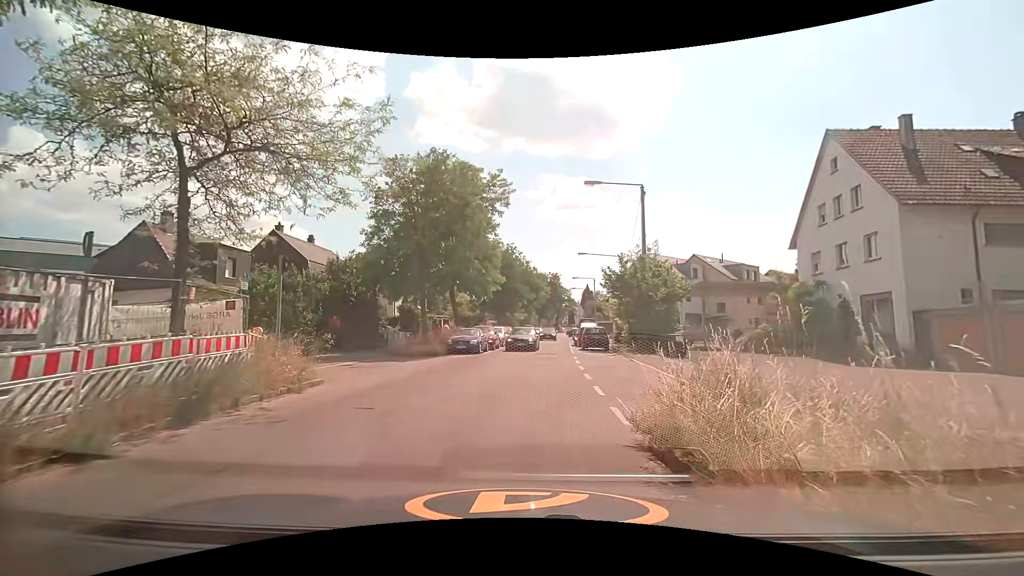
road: residential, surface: asphalt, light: Day
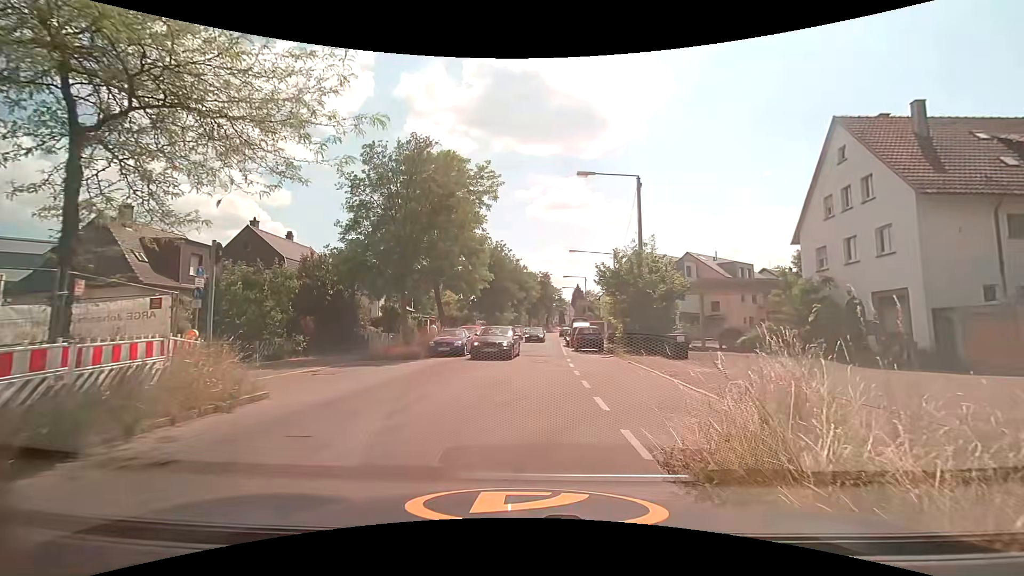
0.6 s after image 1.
(0.0, +2.0) m; 0°
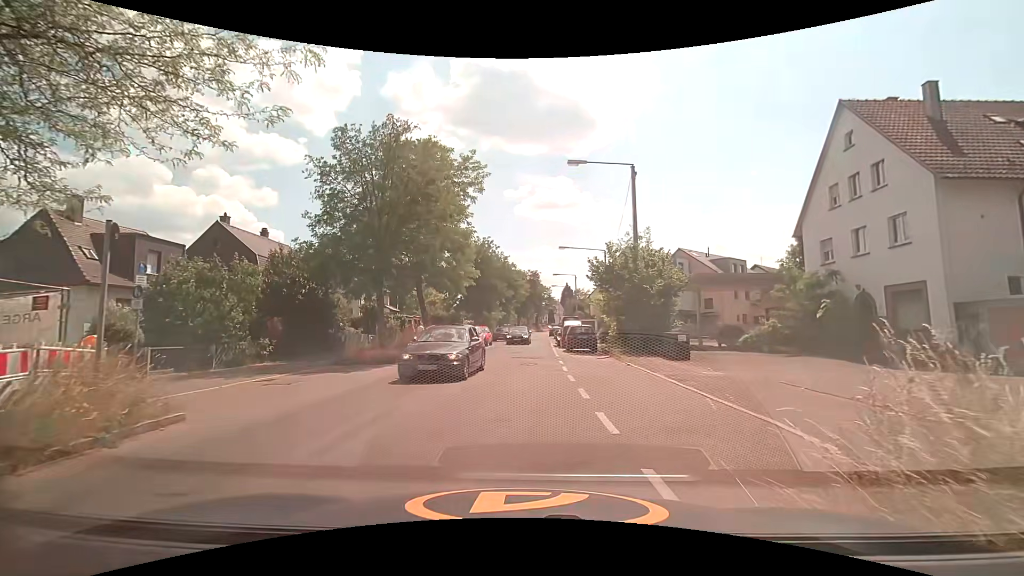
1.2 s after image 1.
(+0.1, +2.0) m; +3°
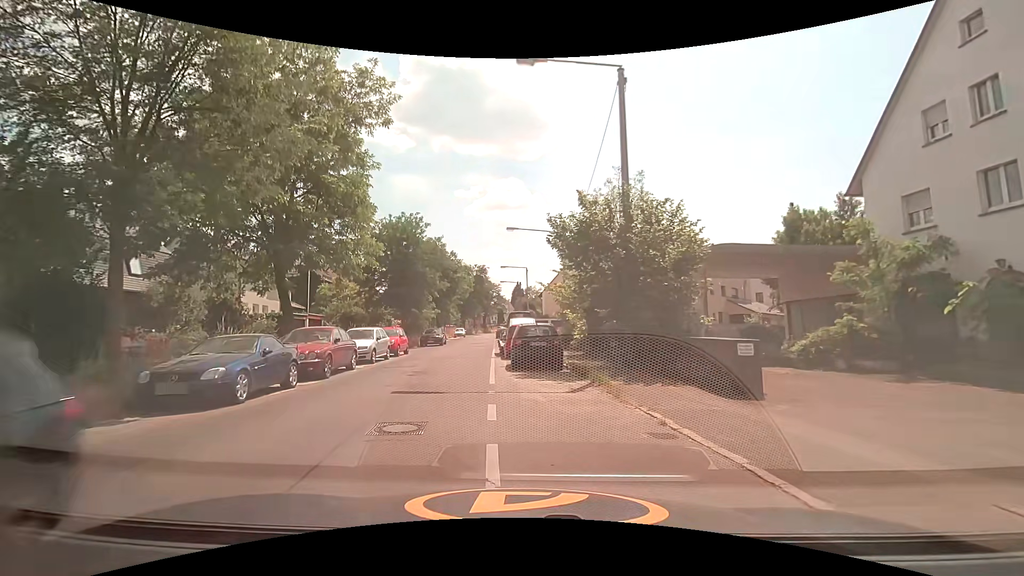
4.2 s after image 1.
(+0.9, +11.2) m; +5°
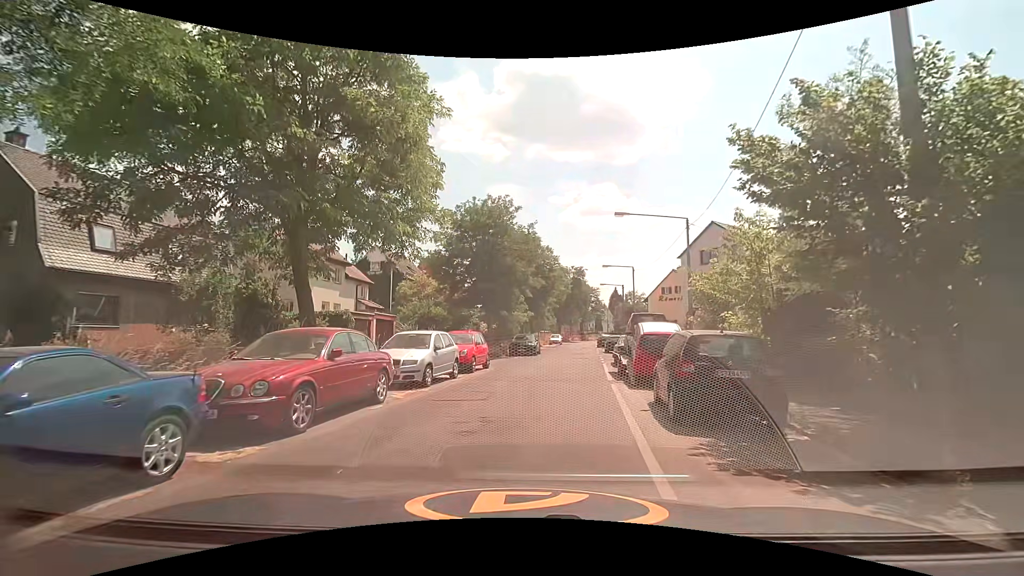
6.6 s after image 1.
(-0.8, +7.7) m; -10°
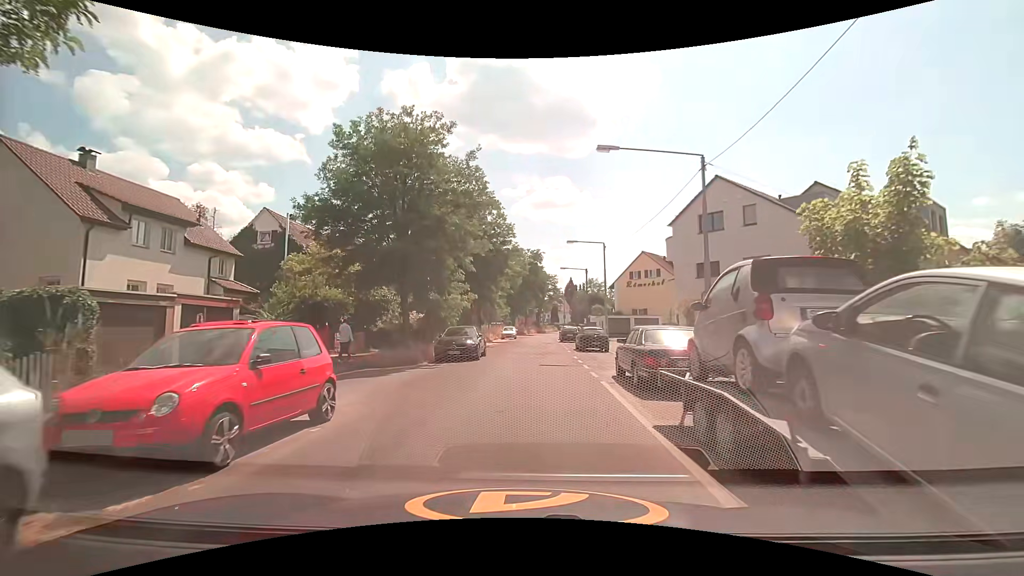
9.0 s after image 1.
(+0.4, +12.5) m; +5°
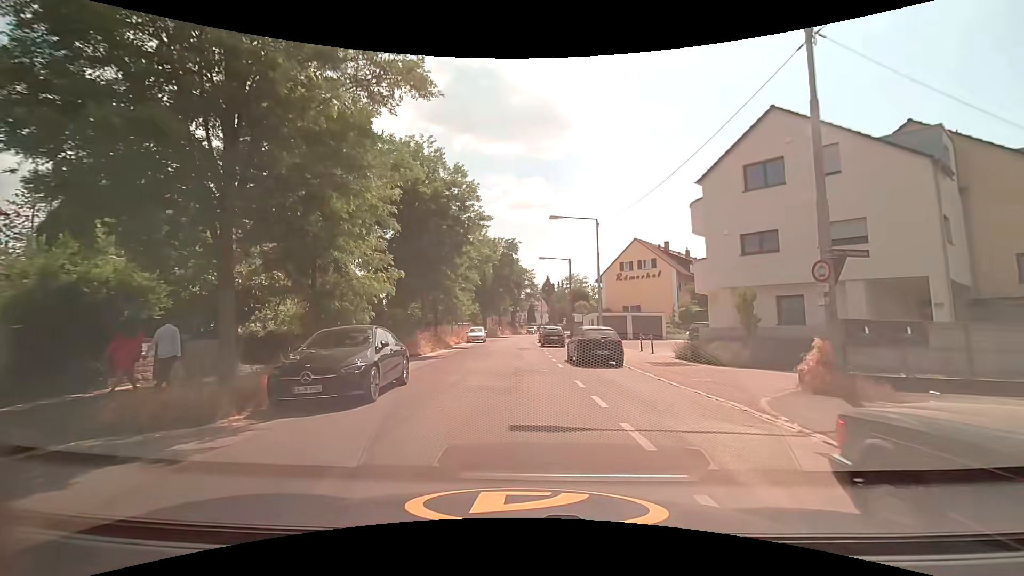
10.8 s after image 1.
(+0.2, +11.3) m; +3°
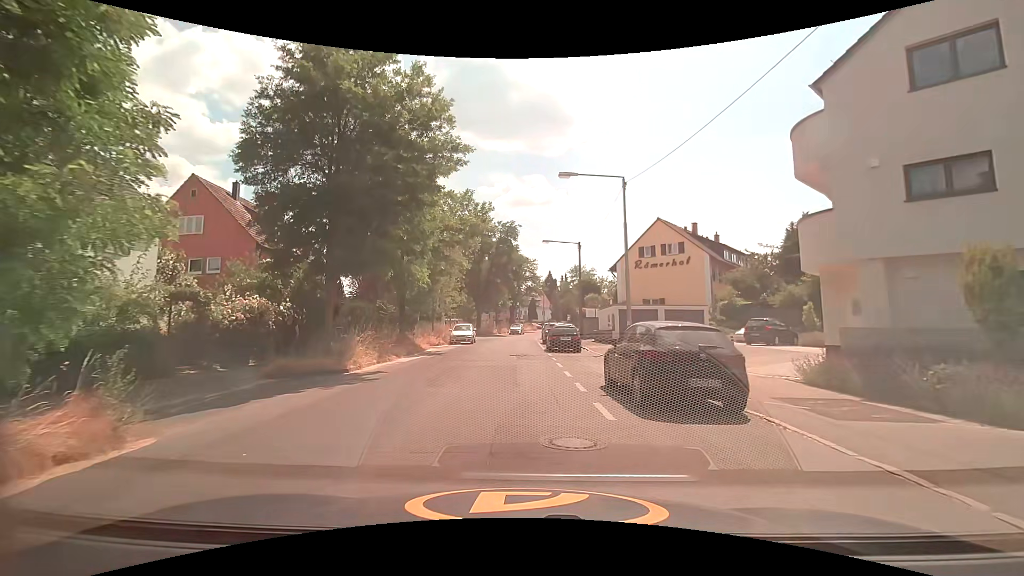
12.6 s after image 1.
(0.0, +10.3) m; 0°
(0, +10) (-1, +20) (-1, +30) (-1, +40) (-1, +50) (-1, +60) (0, +70) (+2, +80) (+4, +90) (+6, +99) m
